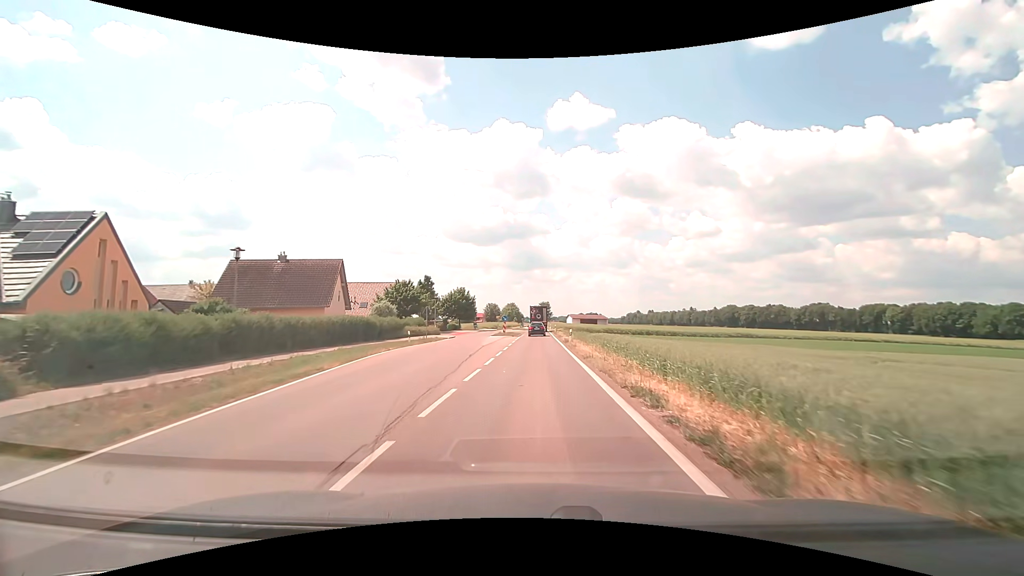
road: tertiary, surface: asphalt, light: Day
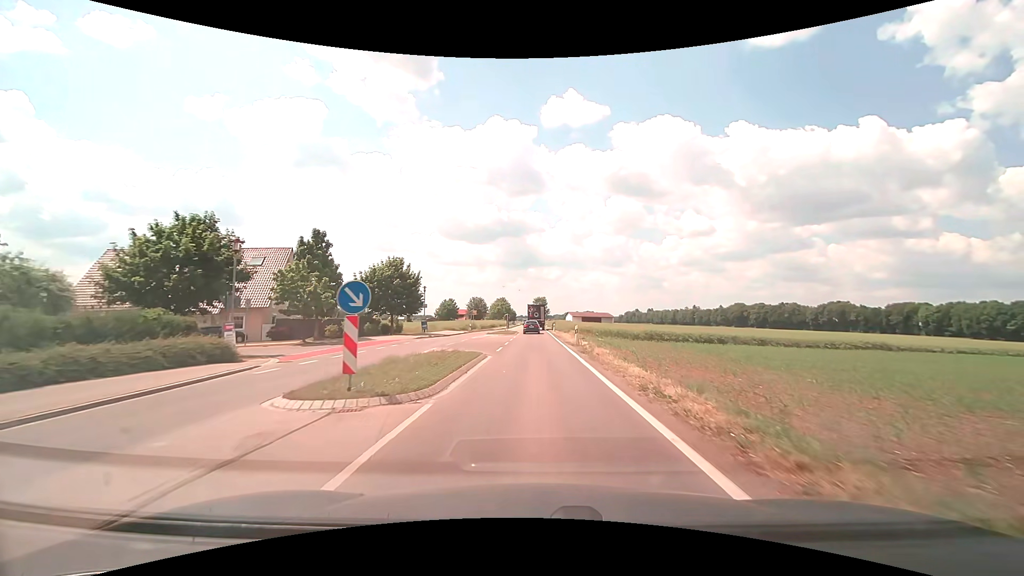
(+0.3, +40.3) m; +1°
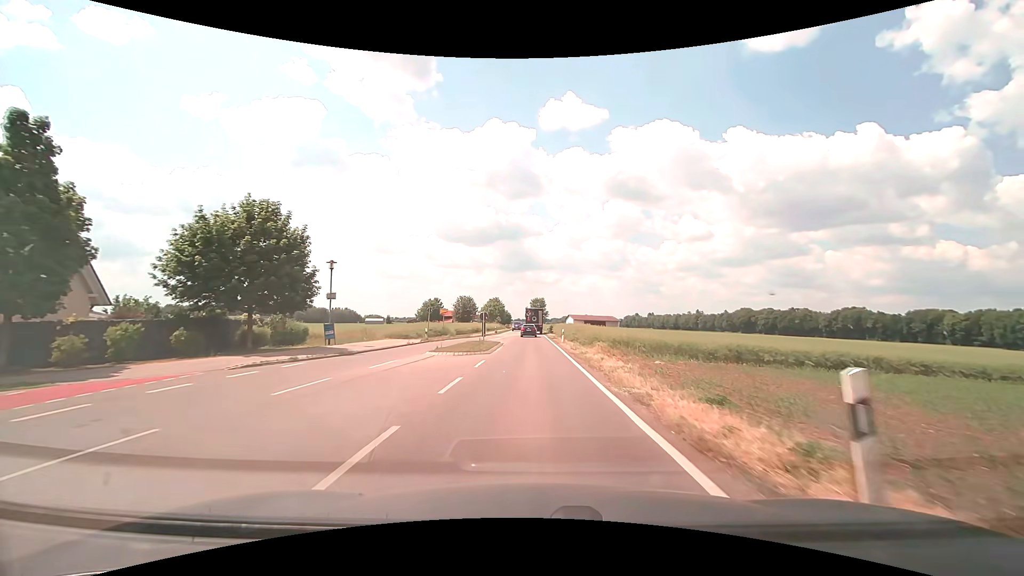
(0.0, +24.8) m; 0°
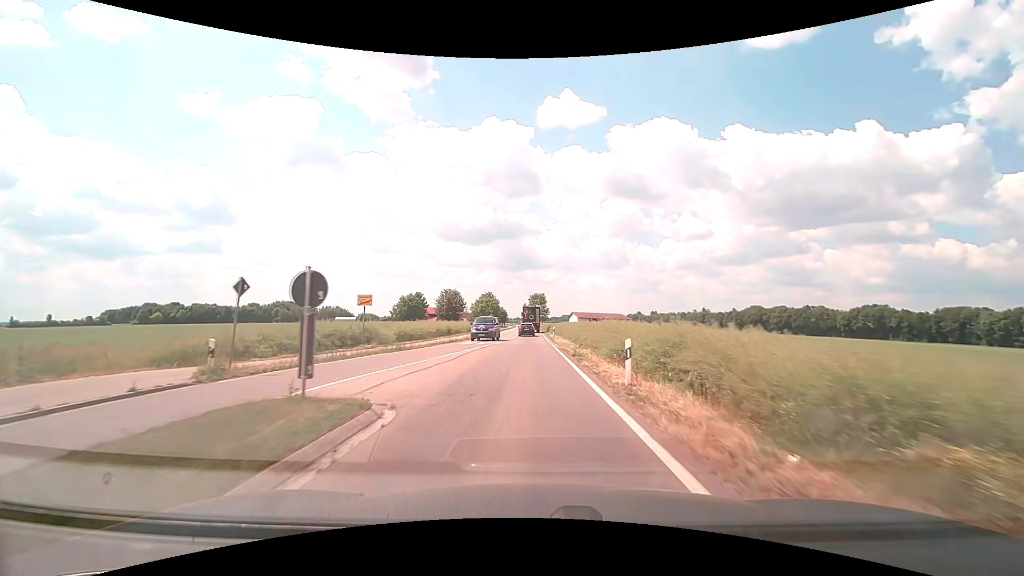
(0.0, +26.4) m; 0°
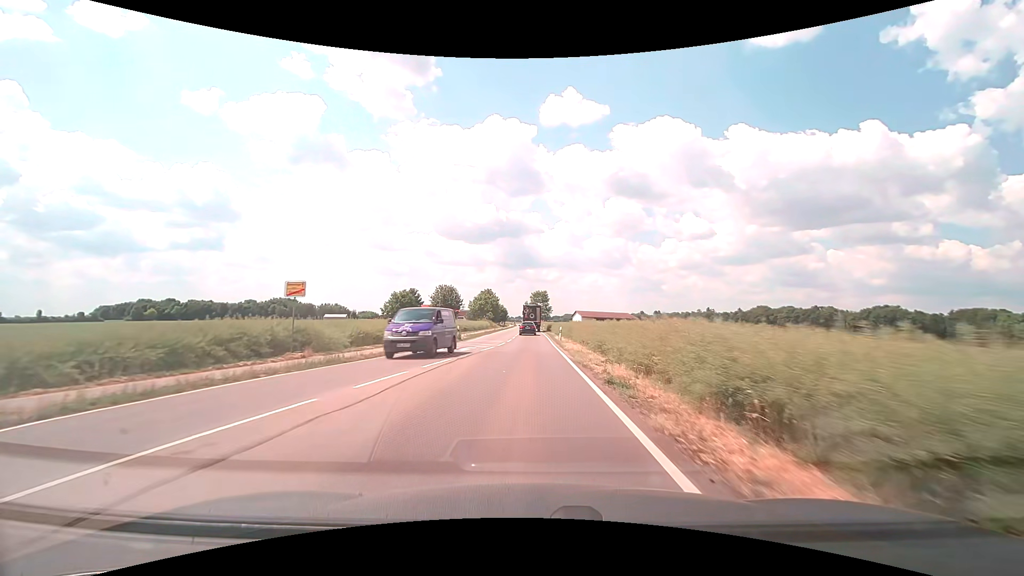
(0.0, +9.4) m; 0°
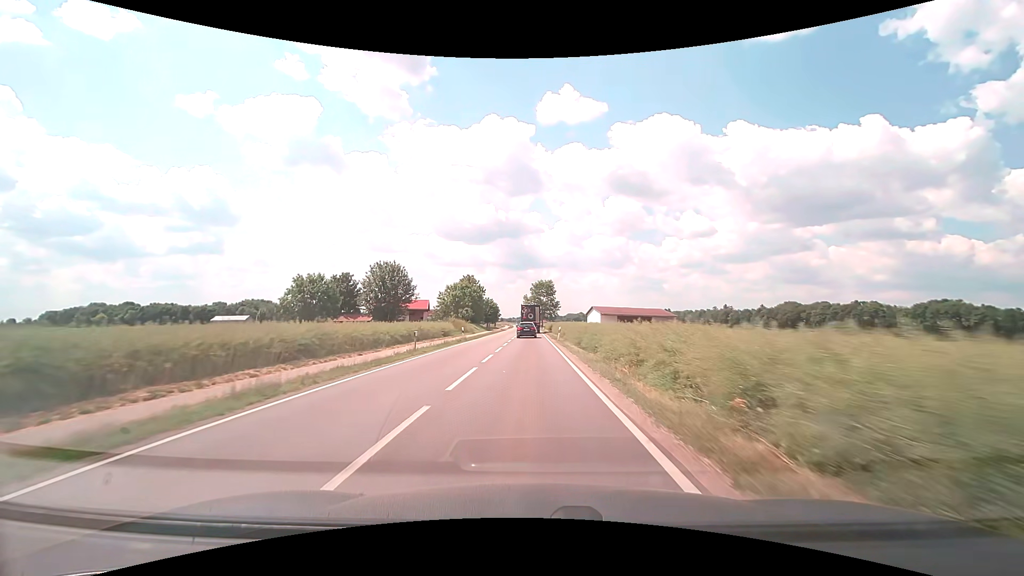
(-0.2, +50.3) m; 0°
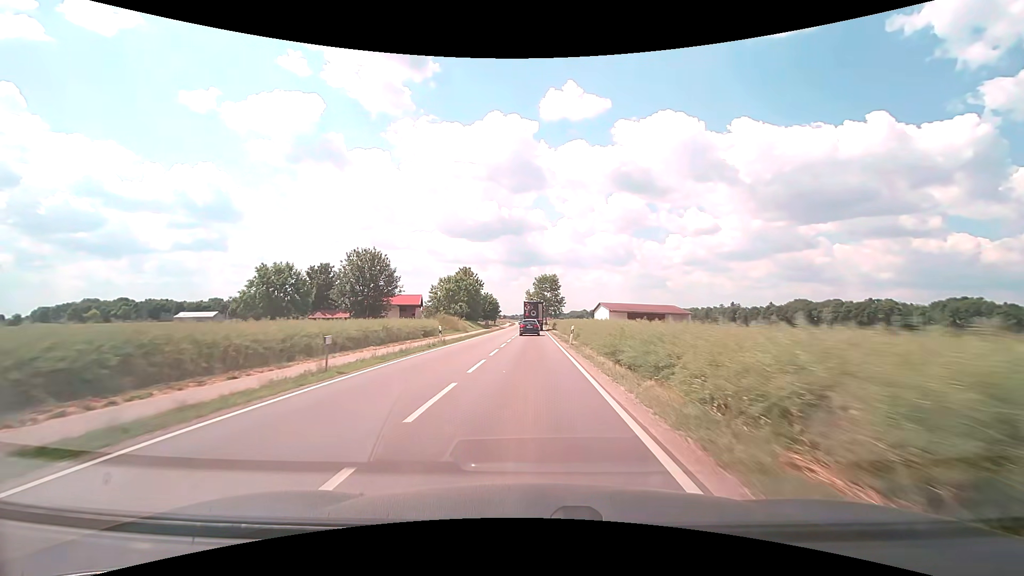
(0.0, +10.4) m; 0°
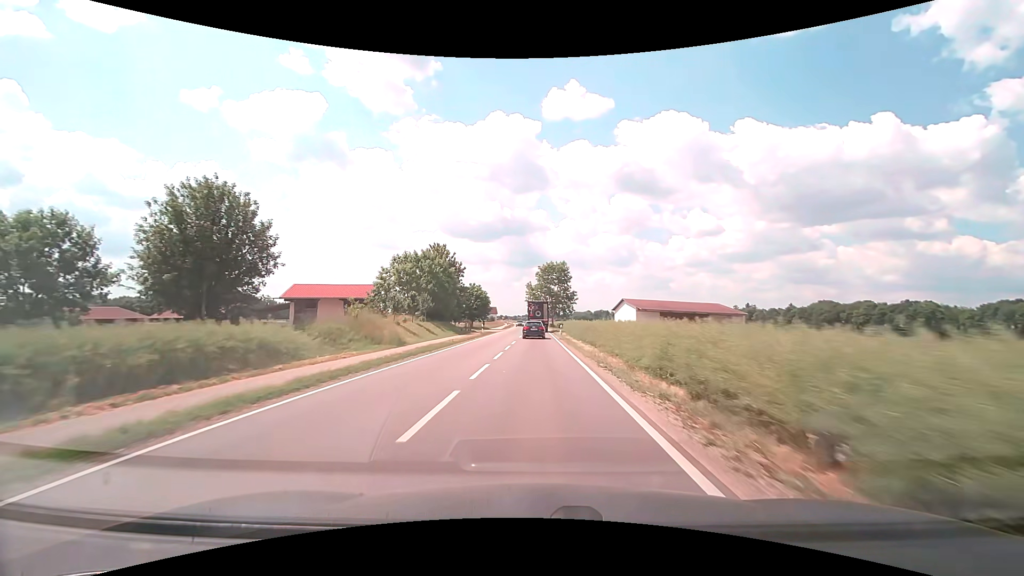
(-0.2, +31.1) m; 0°
(0, +10) (0, +20) (0, +30) (0, +40) (0, +50) (0, +60) (0, +70) (0, +80) (0, +90) (0, +100) m
